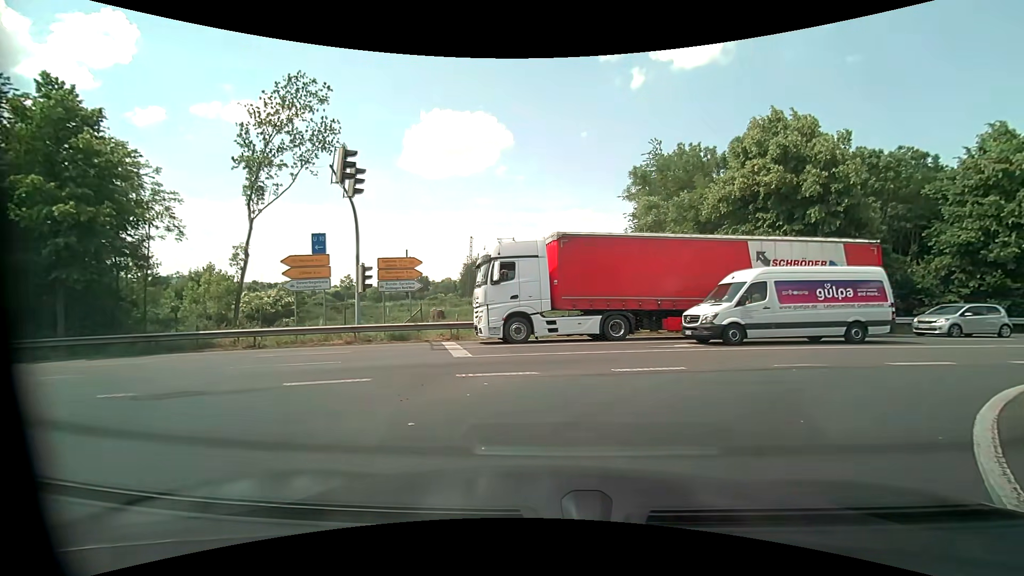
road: motorway_link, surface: asphalt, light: Day
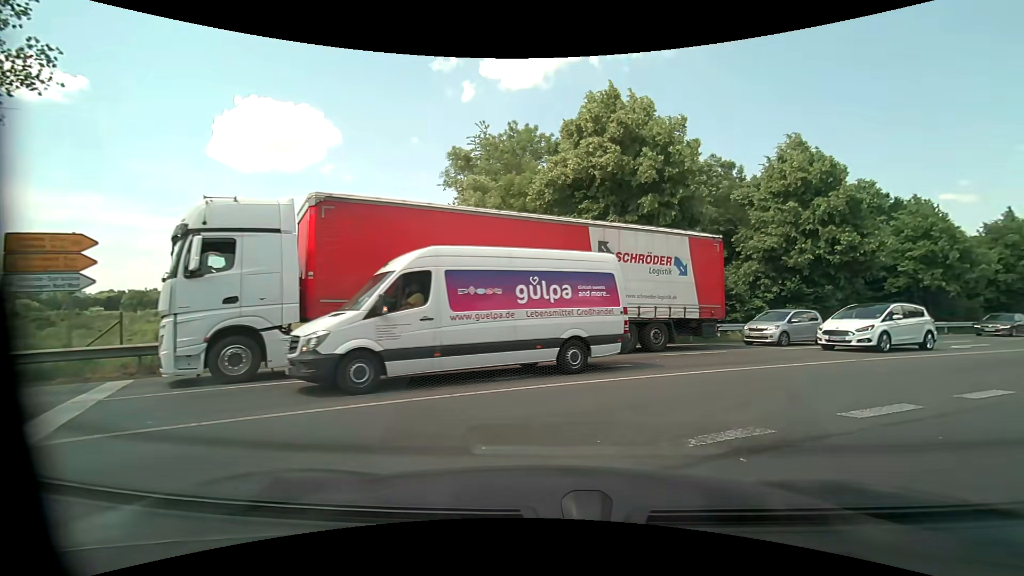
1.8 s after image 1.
(+1.2, +6.8) m; +19°
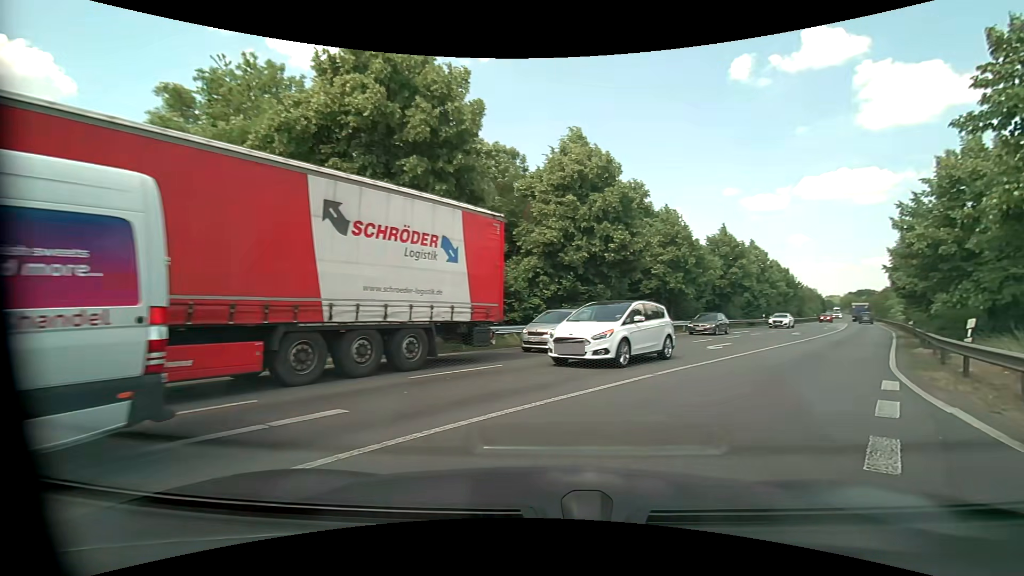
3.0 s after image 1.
(+1.1, +5.4) m; +22°
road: primary
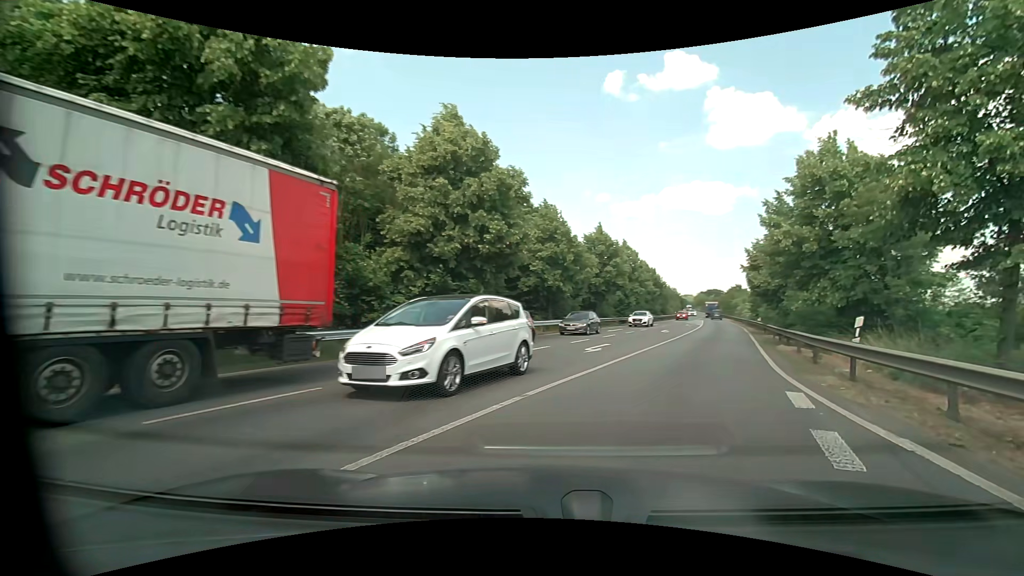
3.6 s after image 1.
(+0.5, +3.2) m; +15°
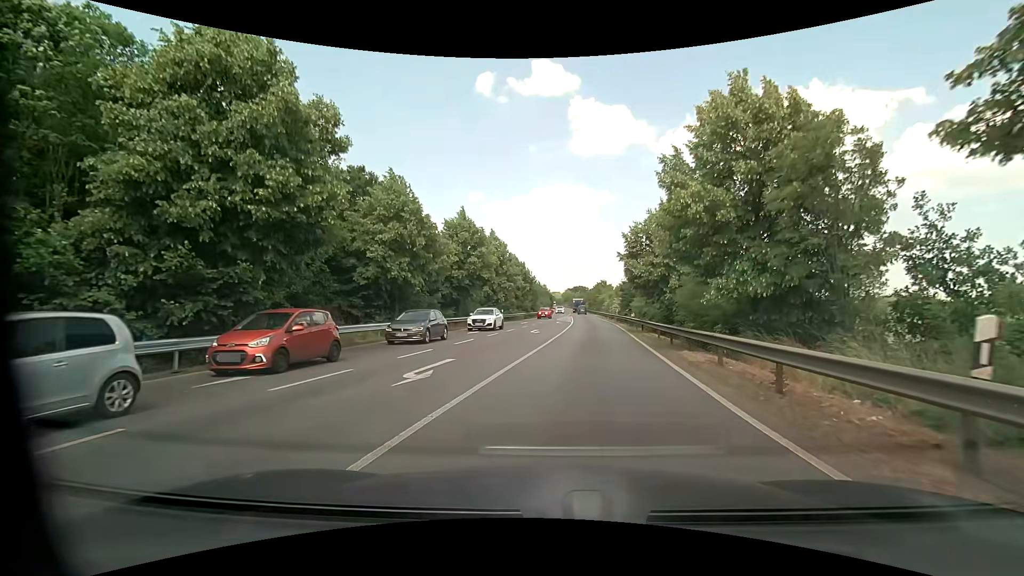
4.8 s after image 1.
(+1.5, +7.7) m; +15°
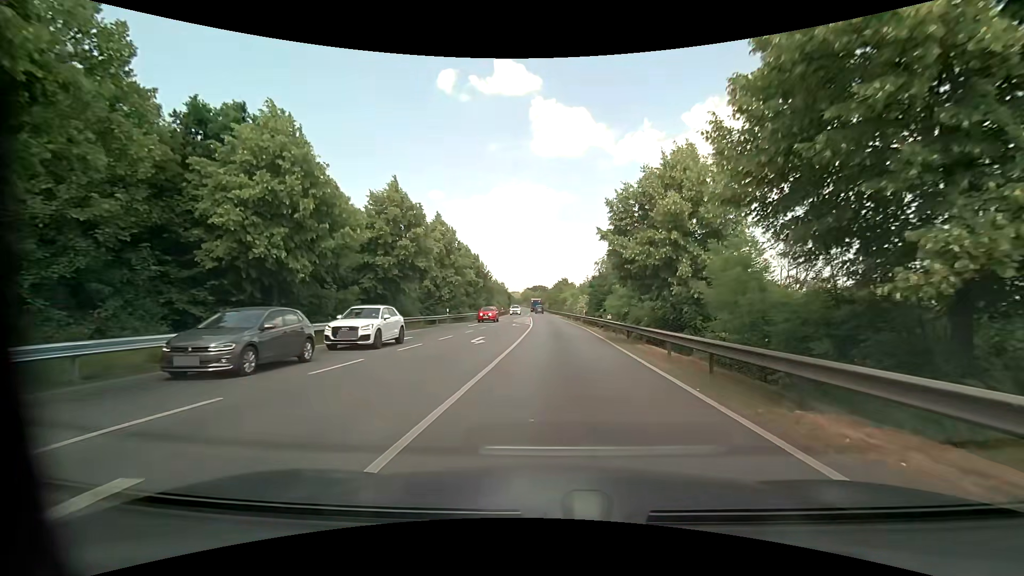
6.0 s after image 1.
(+0.4, +9.8) m; +5°
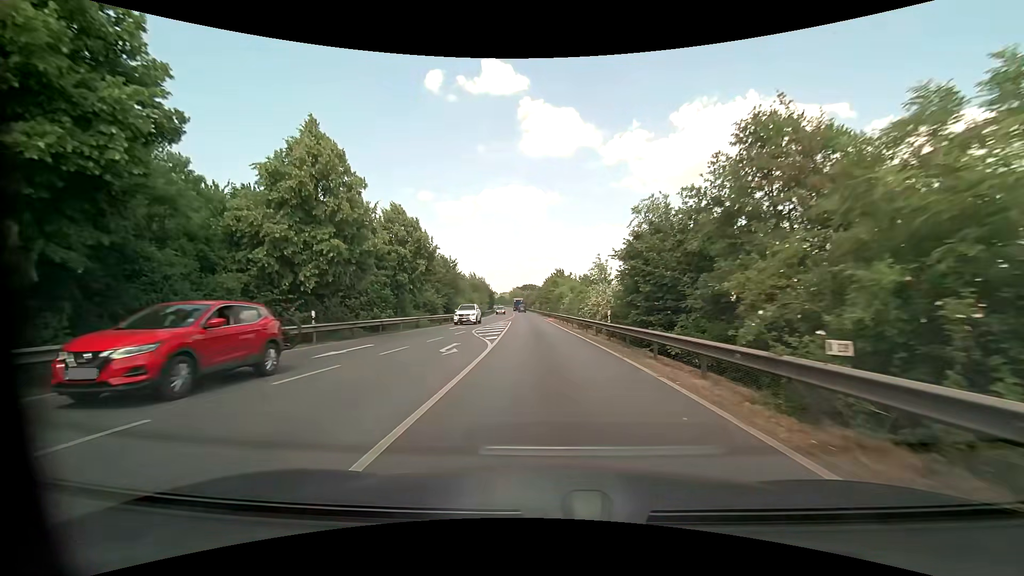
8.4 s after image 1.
(+0.6, +25.5) m; +1°
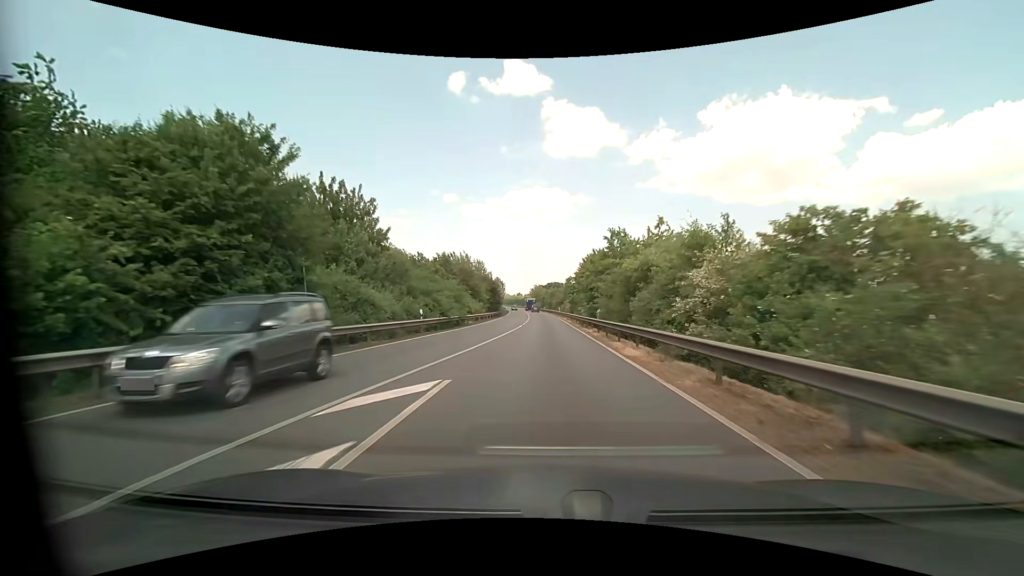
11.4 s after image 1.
(-1.0, +41.4) m; -3°
(0, +10) (0, +20) (0, +30) (0, +40) (0, +50) (0, +60) (0, +70) (0, +80) (-1, +90) (-1, +100) m
